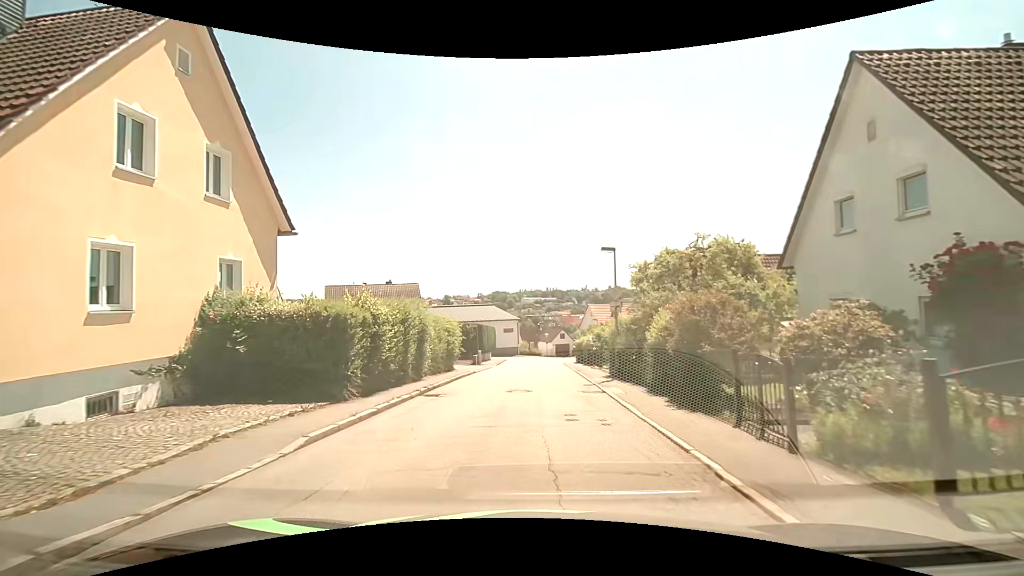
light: Day
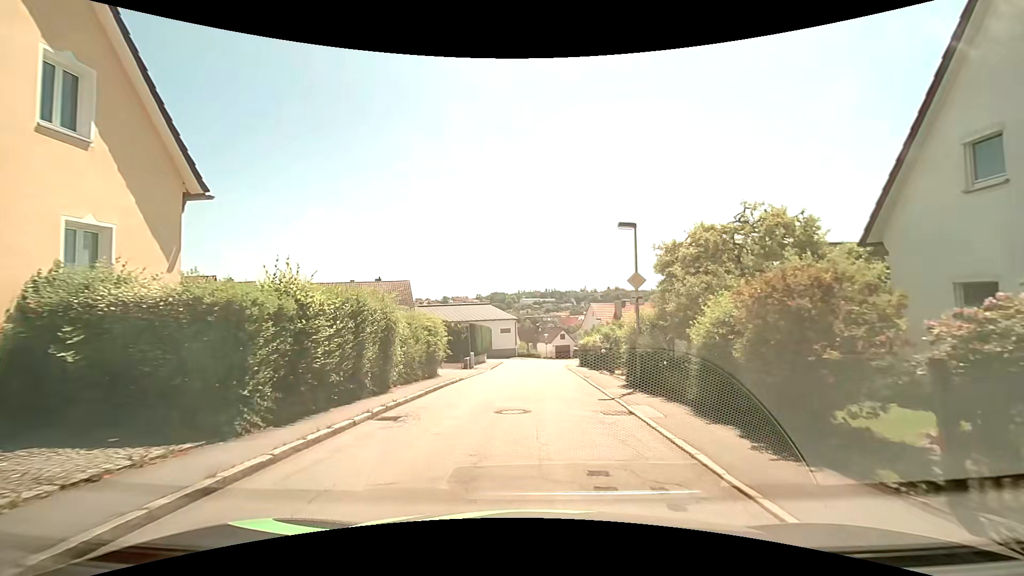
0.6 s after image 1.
(+0.1, +4.1) m; +1°
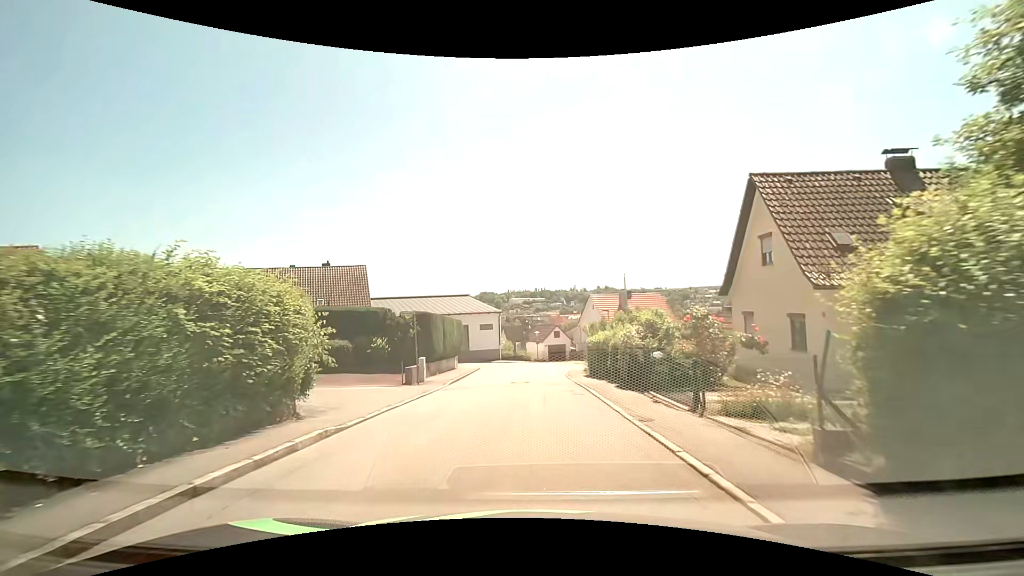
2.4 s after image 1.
(+0.1, +12.7) m; 0°
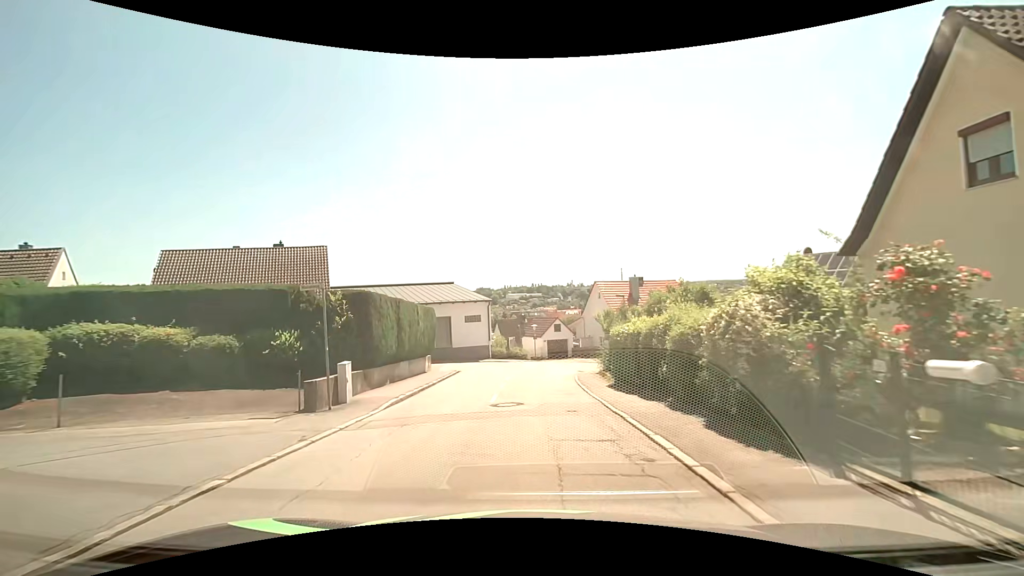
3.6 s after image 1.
(+0.2, +8.7) m; +1°
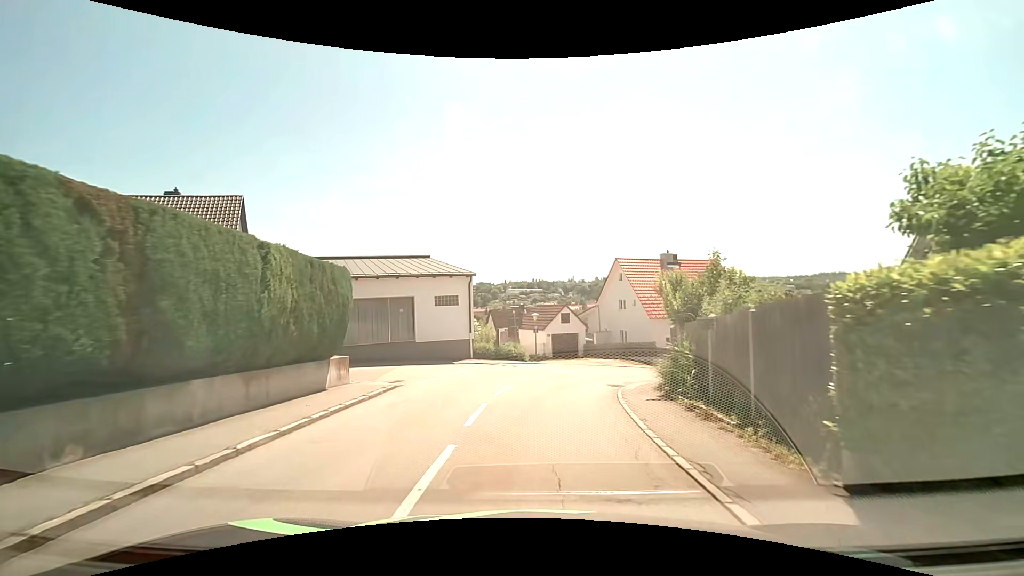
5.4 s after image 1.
(0.0, +12.4) m; +1°
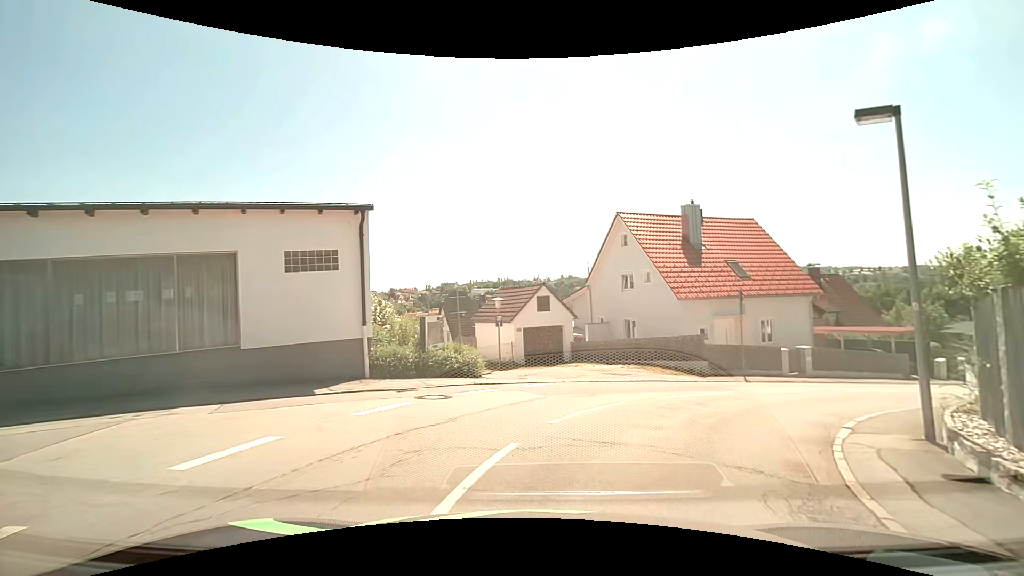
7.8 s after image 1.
(-0.1, +13.9) m; +3°
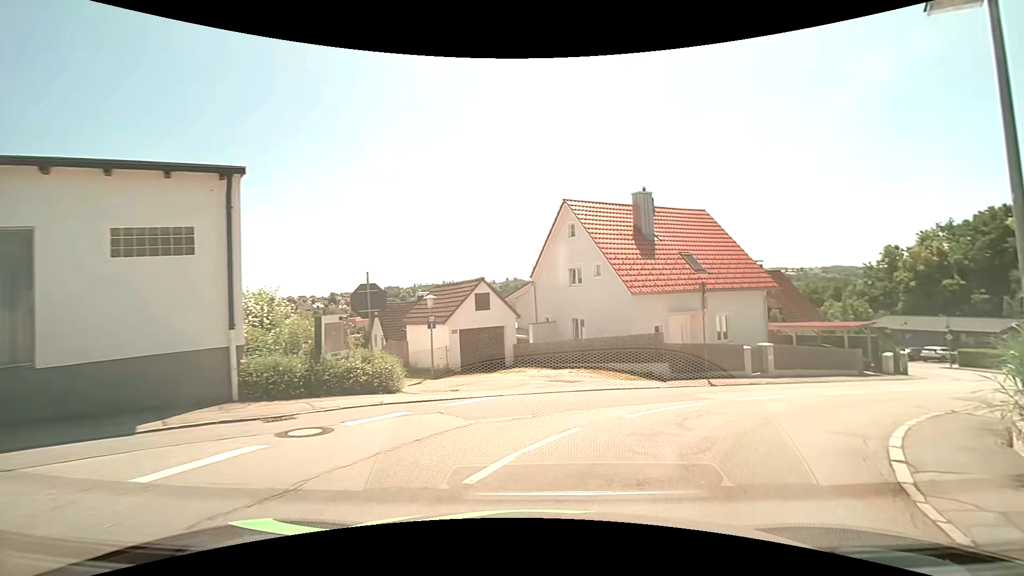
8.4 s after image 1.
(+0.1, +3.1) m; +6°
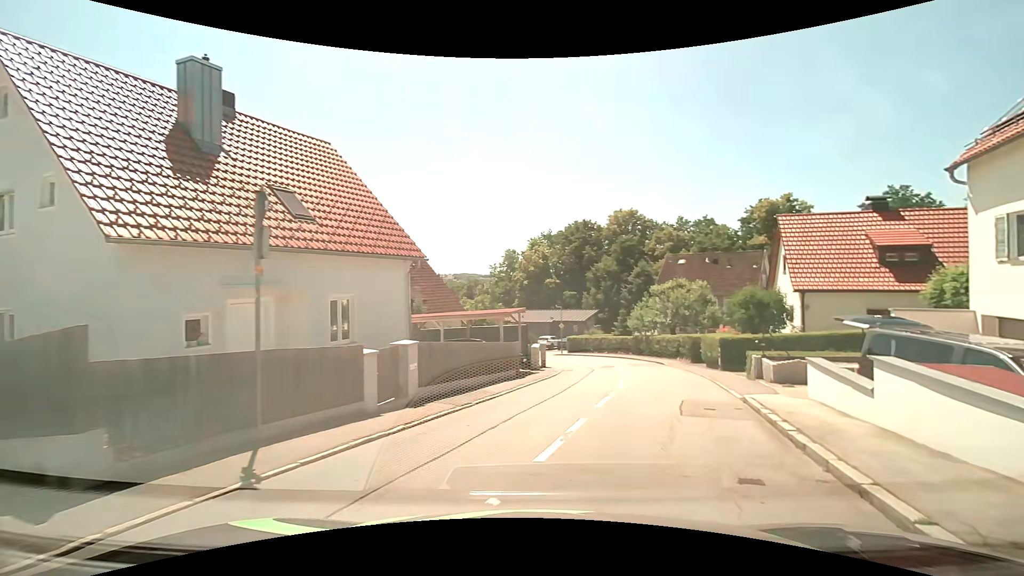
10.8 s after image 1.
(+3.5, +10.8) m; +39°
